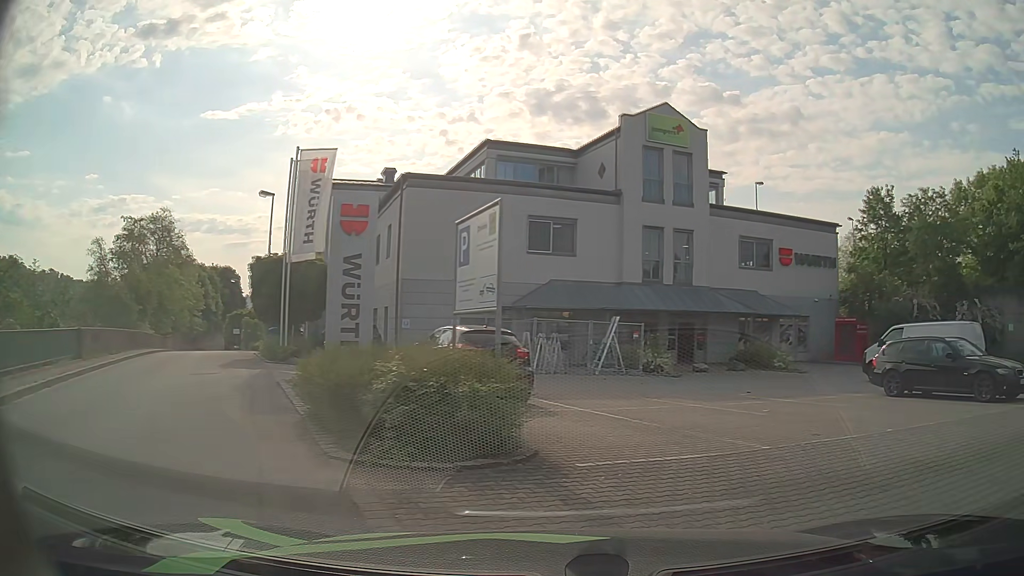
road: primary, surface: asphalt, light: Day
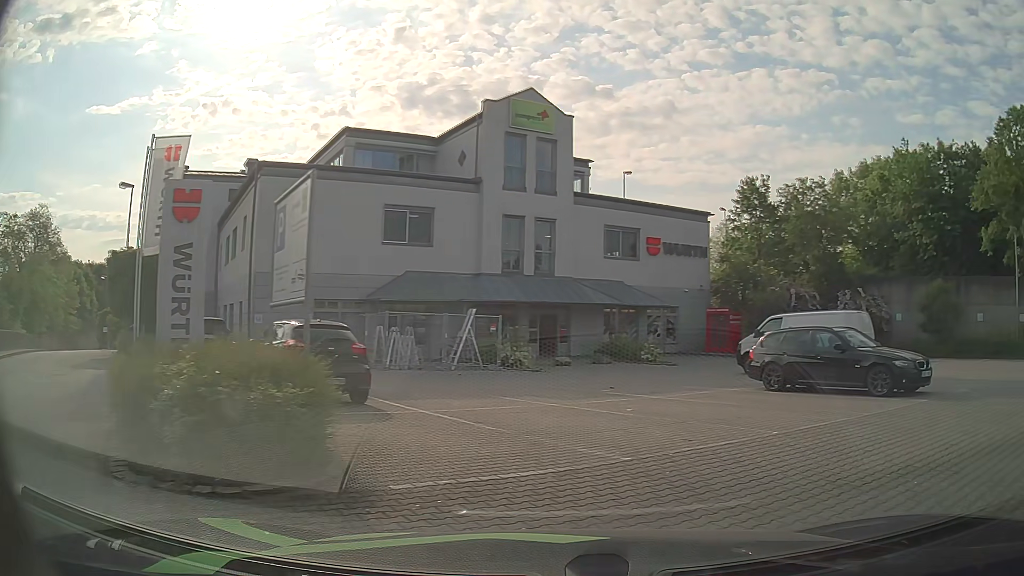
(+0.1, +1.3) m; +12°
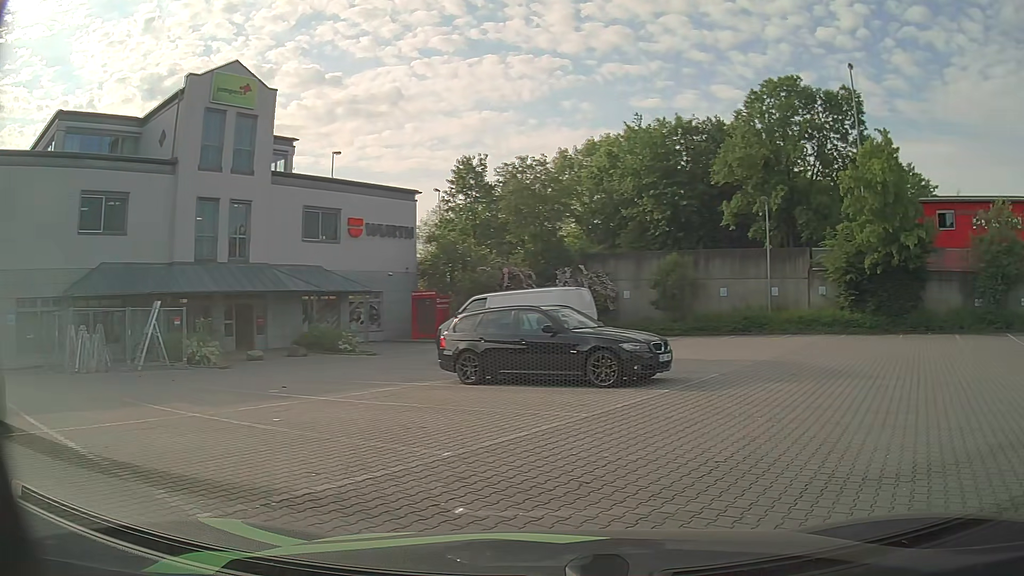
(+0.5, +2.5) m; +21°
